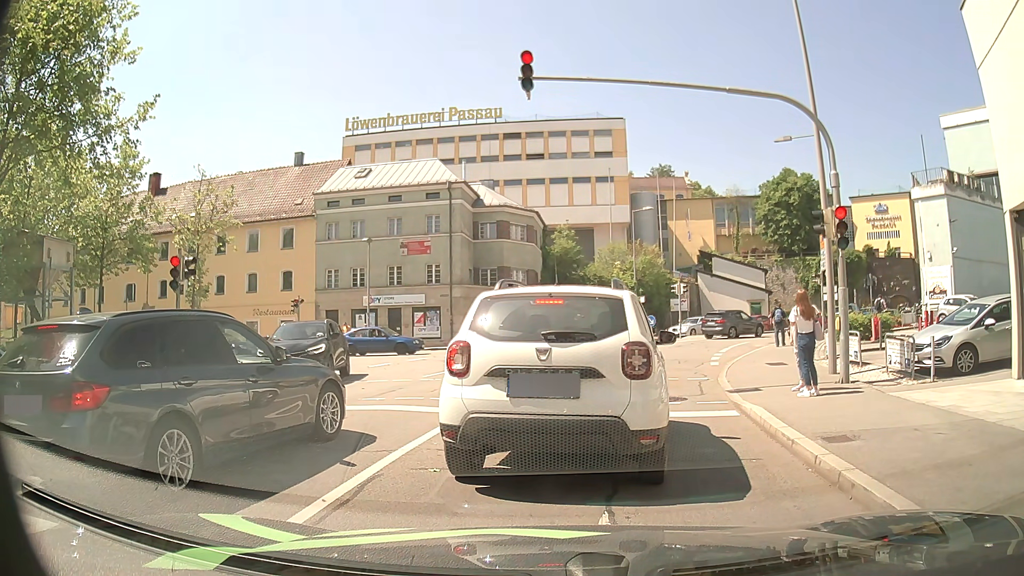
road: residential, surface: asphalt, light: Day
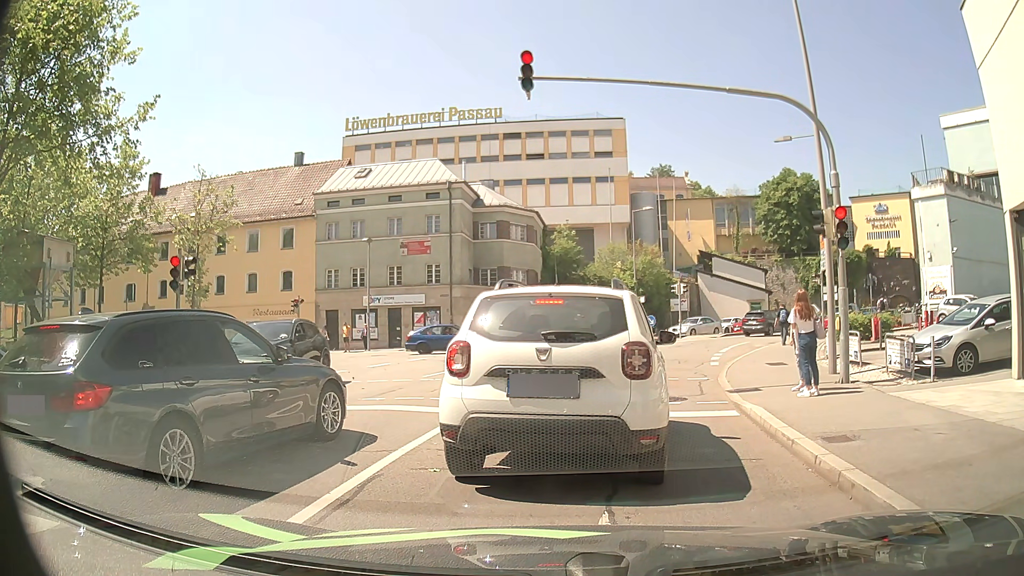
(0.0, 0.0) m; 0°
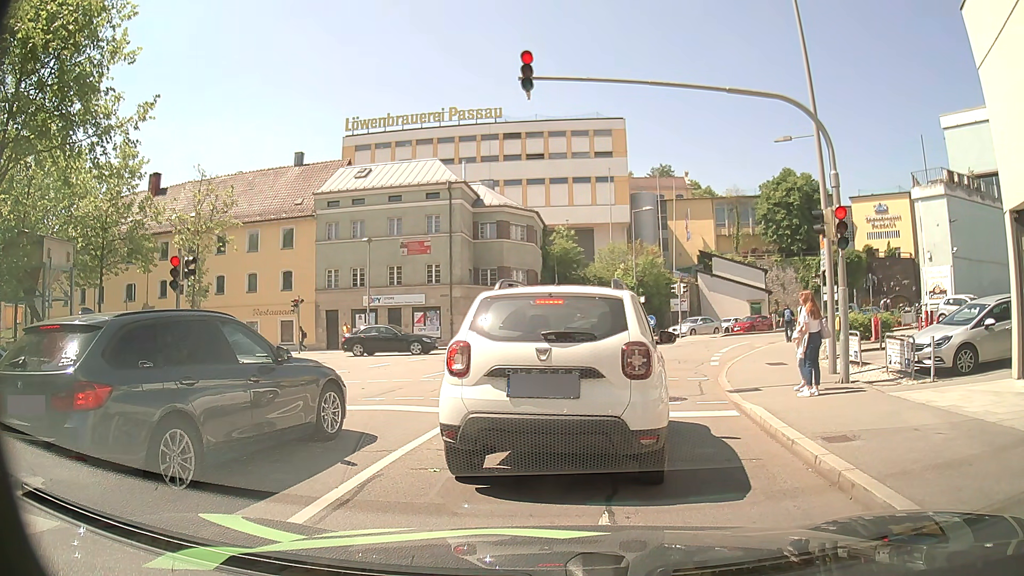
(0.0, 0.0) m; 0°
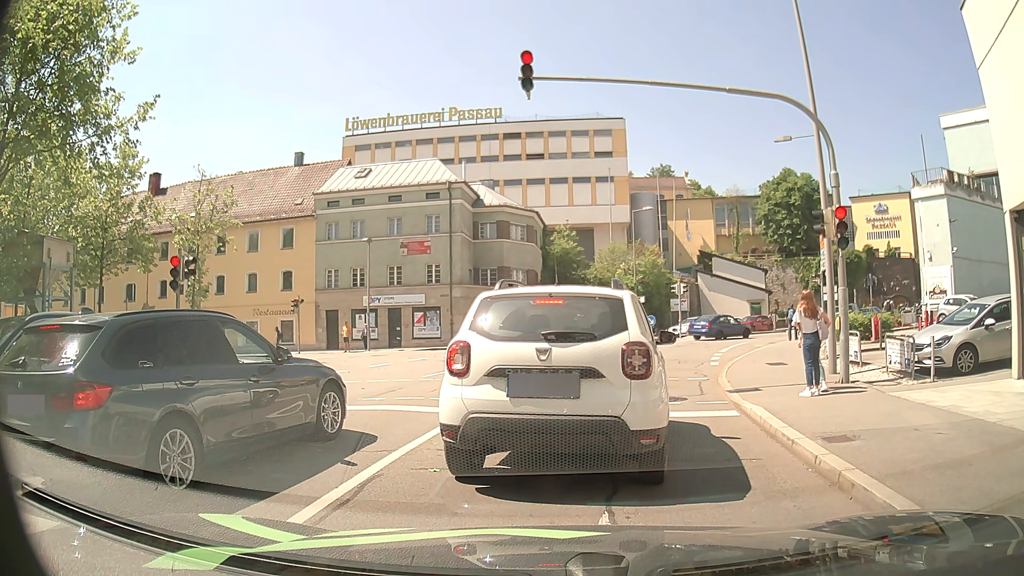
(0.0, 0.0) m; 0°
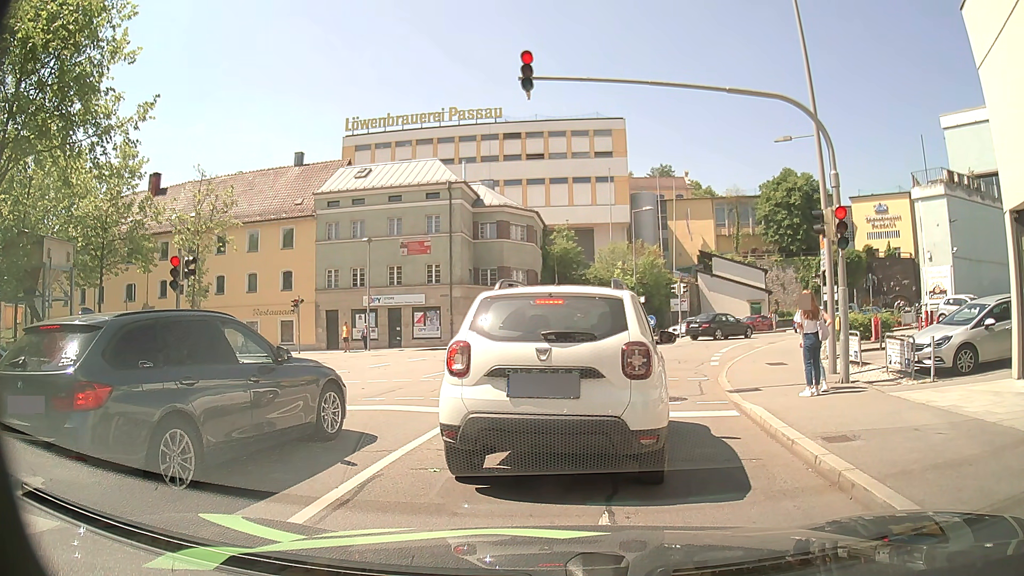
(0.0, 0.0) m; 0°
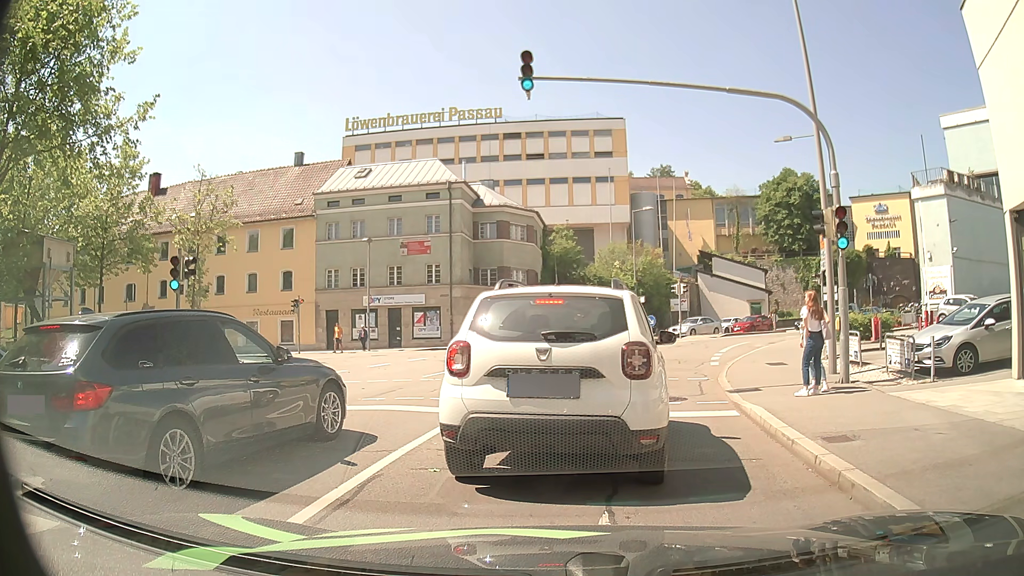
(0.0, 0.0) m; 0°
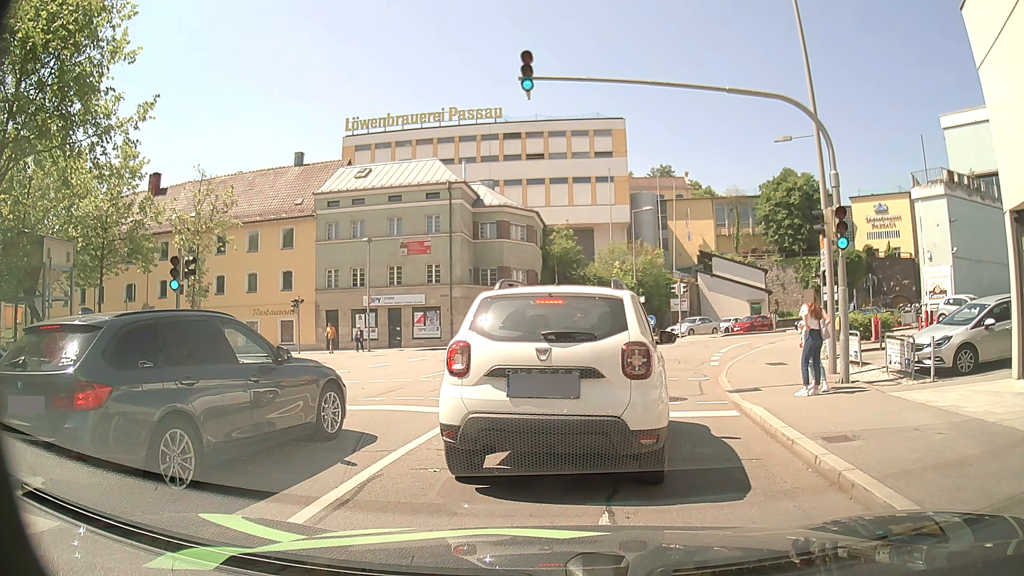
(0.0, 0.0) m; 0°
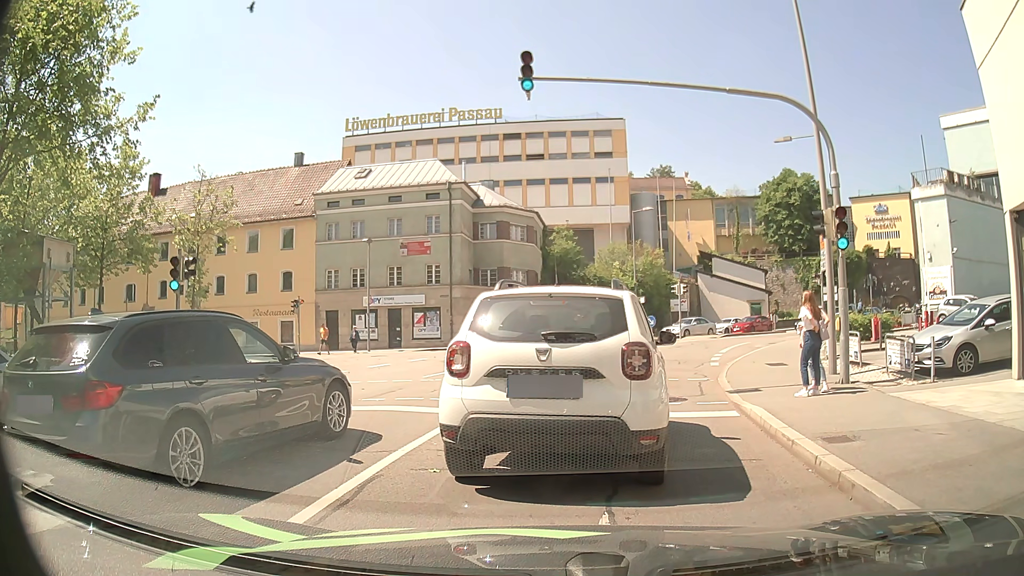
(0.0, 0.0) m; 0°
